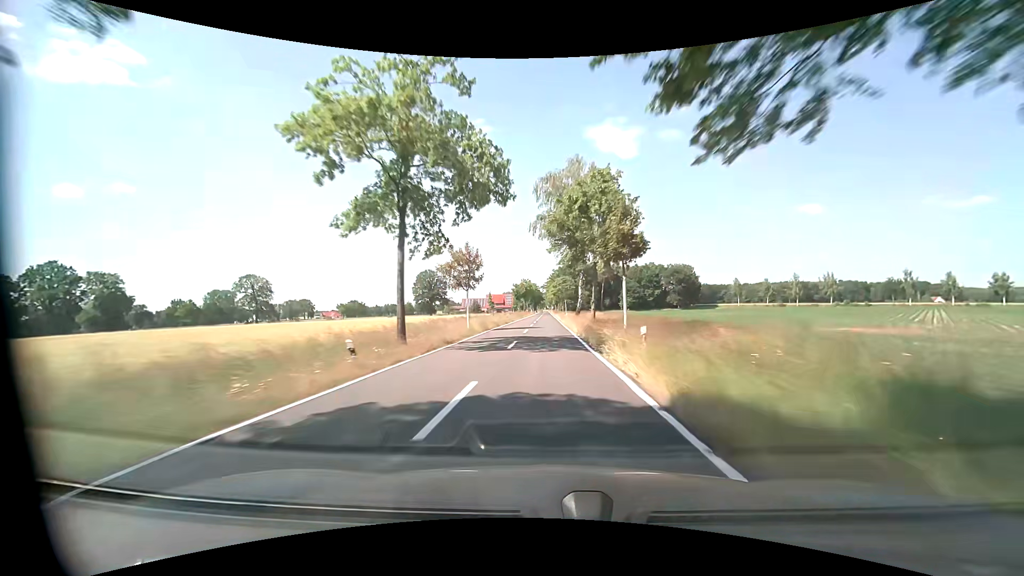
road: tertiary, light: Day
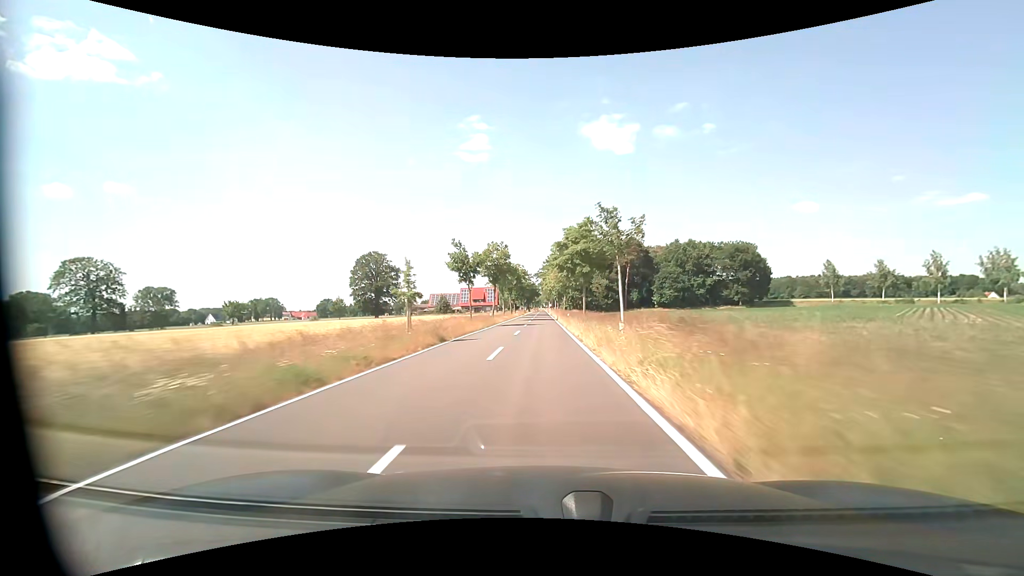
(+0.2, +64.5) m; 0°
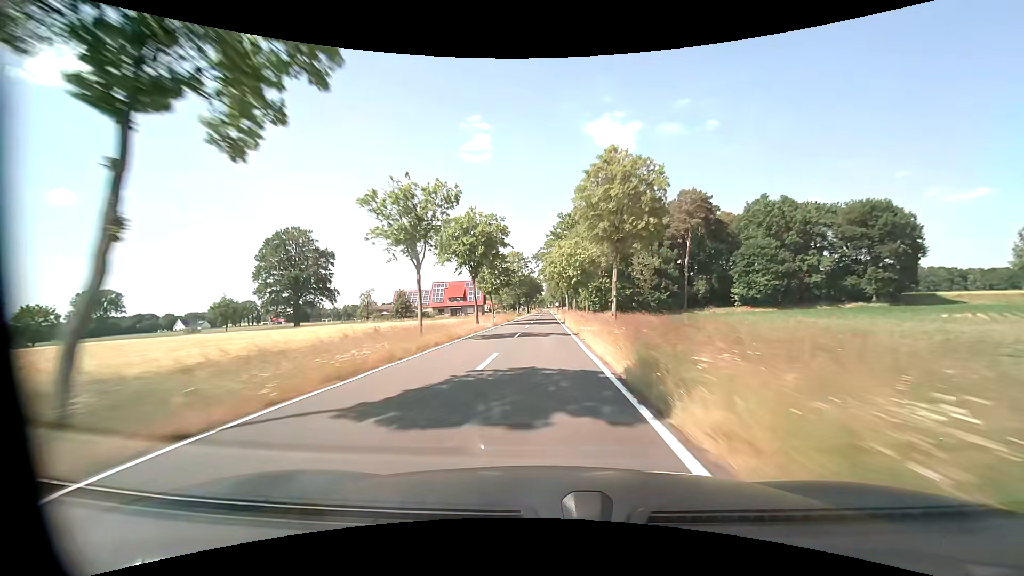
(0.0, +50.2) m; 0°
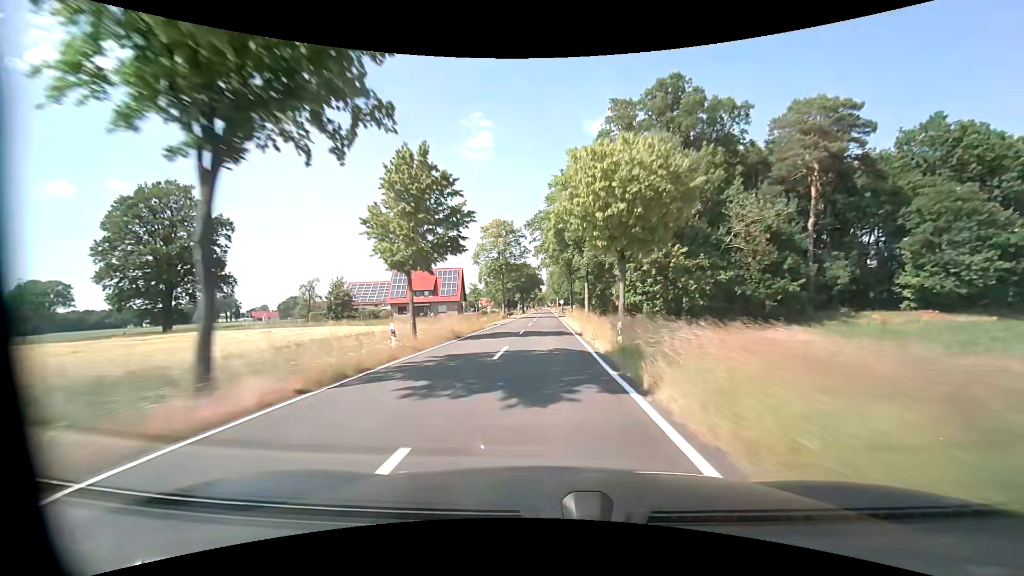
(-0.1, +34.2) m; 0°
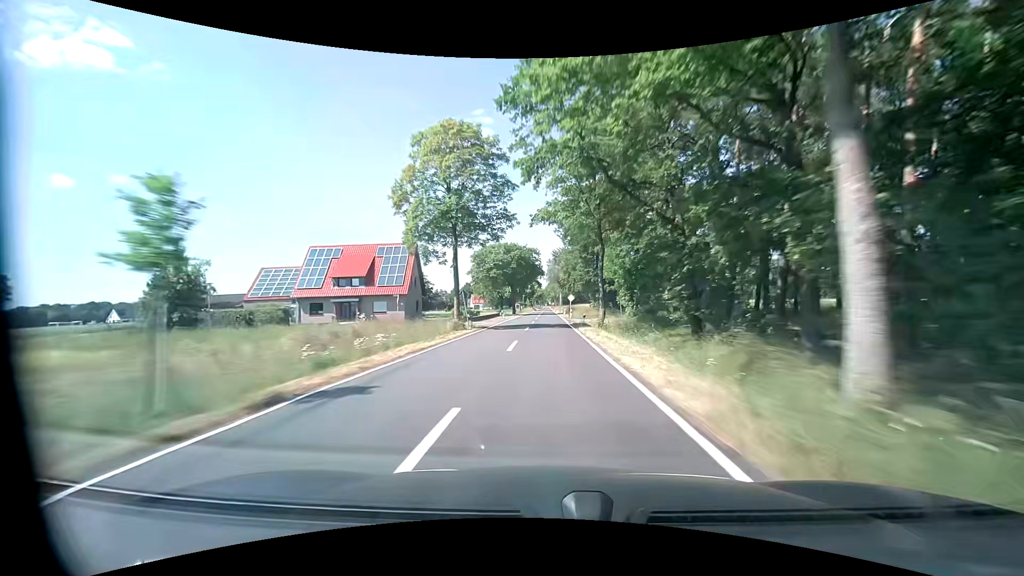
(0.0, +34.4) m; 0°
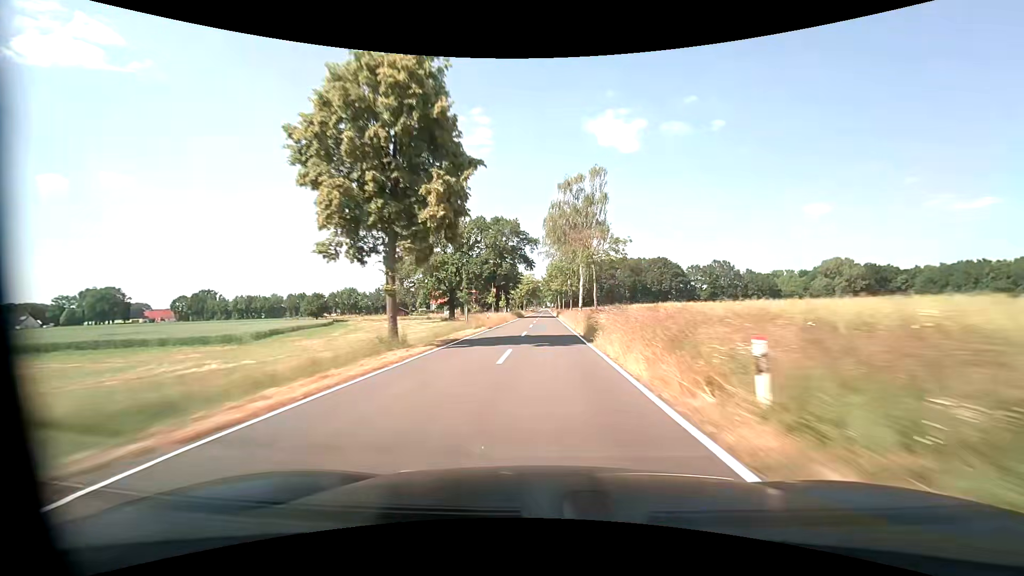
(+0.5, +86.4) m; 0°
